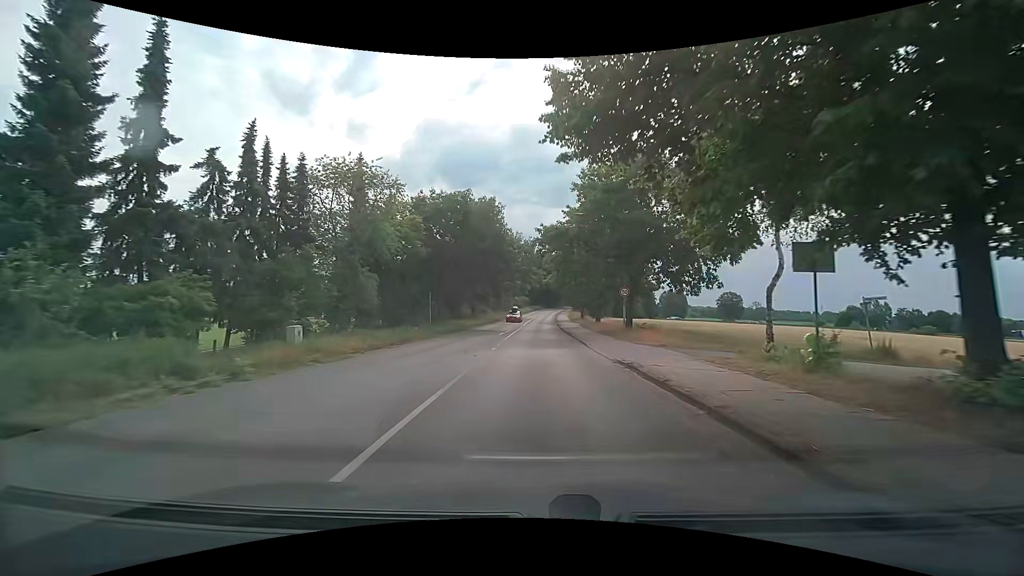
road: secondary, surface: asphalt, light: Day
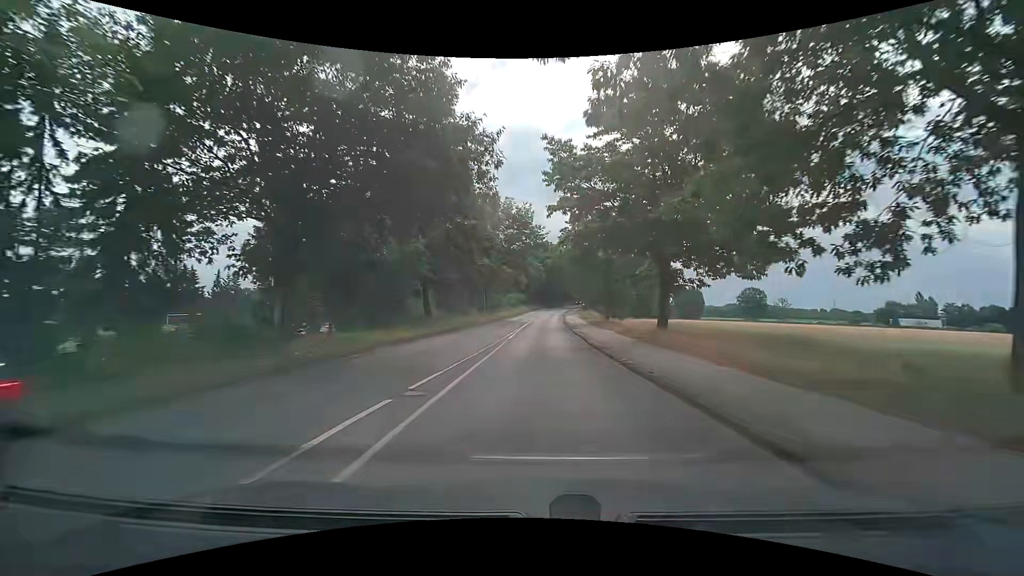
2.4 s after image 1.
(+0.1, +28.8) m; 0°
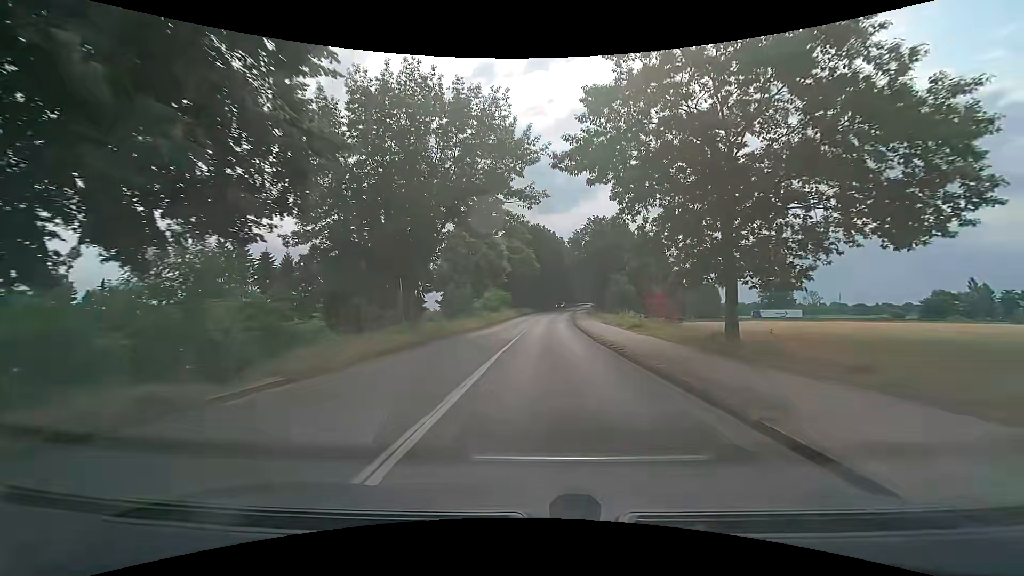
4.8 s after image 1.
(+0.2, +32.6) m; +1°
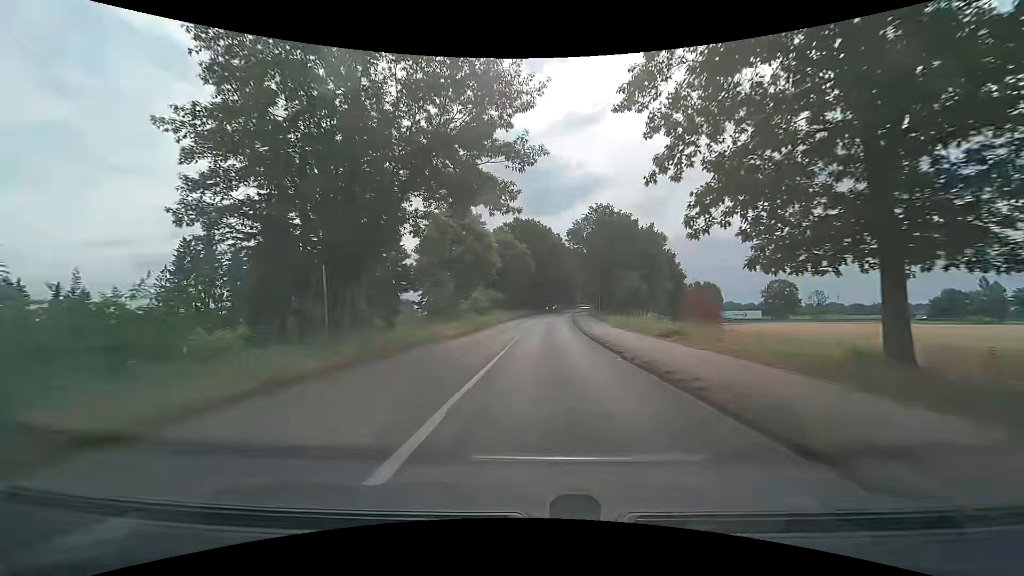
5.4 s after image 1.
(0.0, +8.1) m; 0°
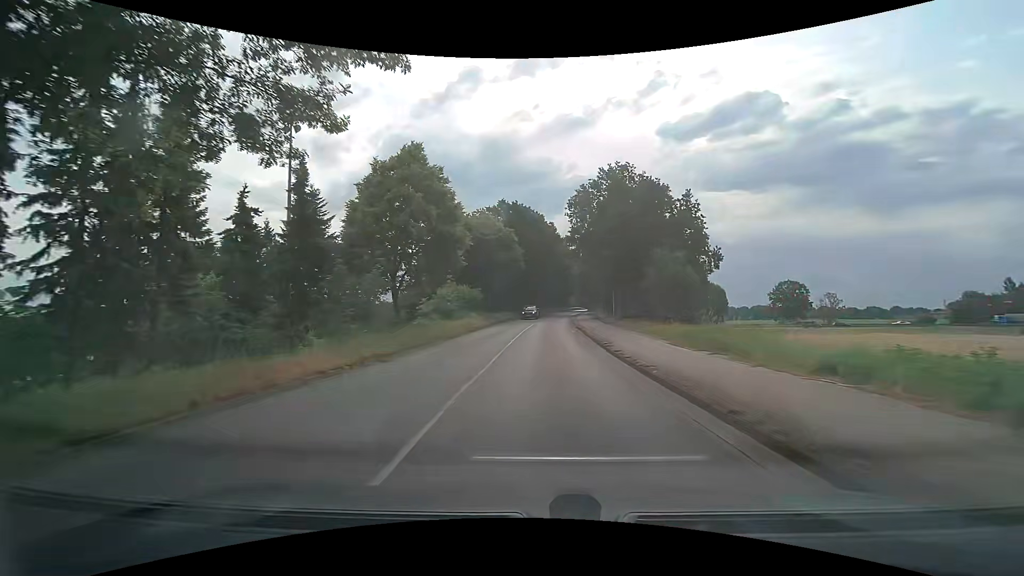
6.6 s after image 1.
(+0.2, +16.0) m; +1°
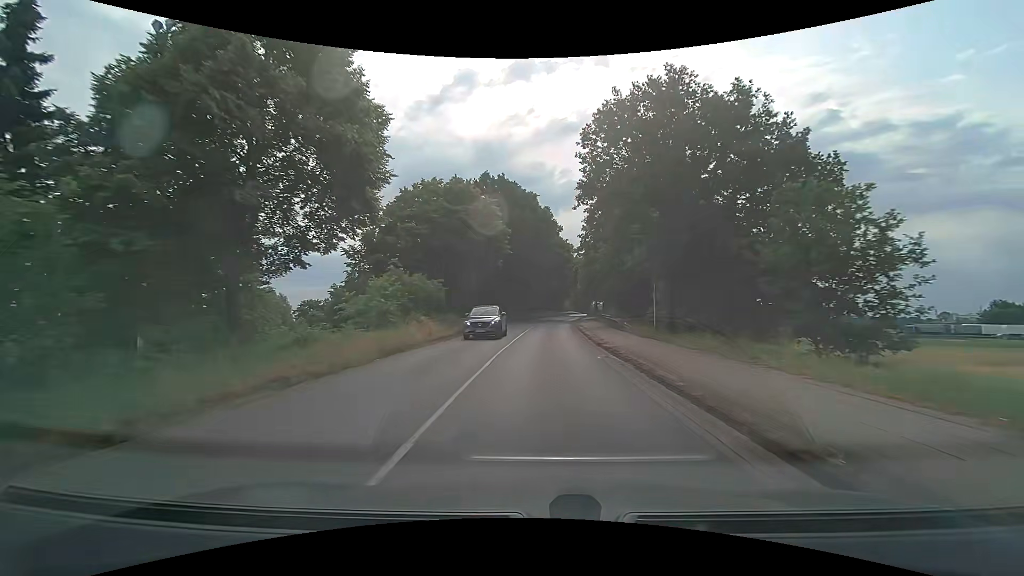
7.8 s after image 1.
(+0.2, +15.9) m; +1°
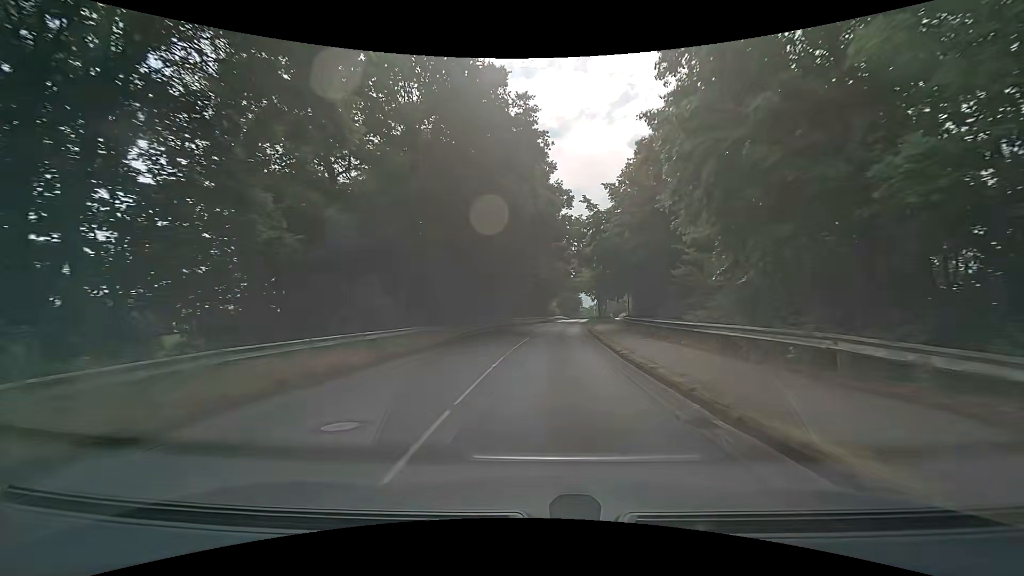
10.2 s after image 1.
(+0.8, +31.0) m; +3°
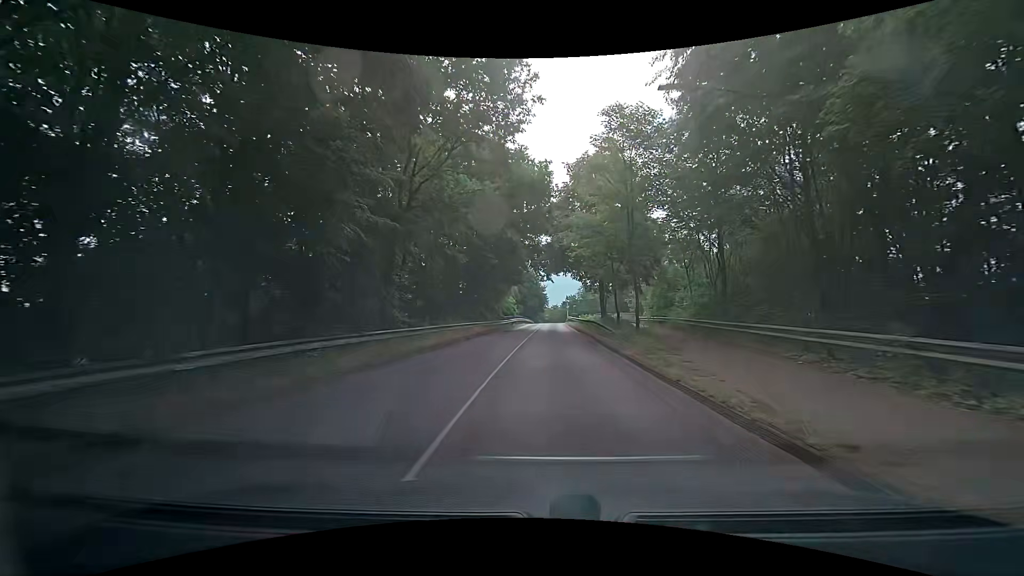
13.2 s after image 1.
(+1.4, +37.6) m; +3°
(0, +10) (+1, +20) (+2, +30) (+2, +40) (+3, +50) (+4, +60) (+5, +70) (+6, +80) (+6, +90) (+7, +100) m
